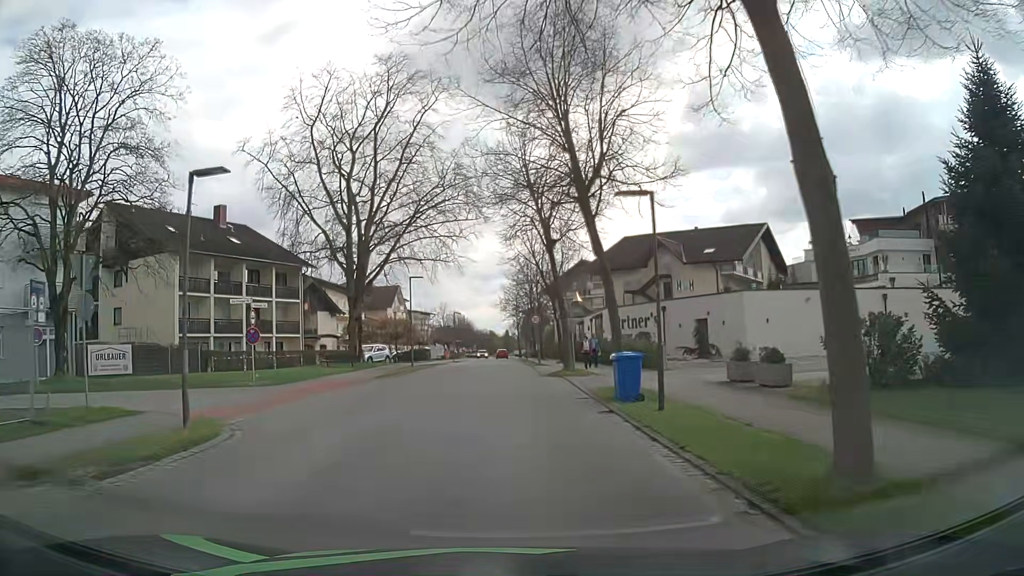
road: residential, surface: asphalt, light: Day
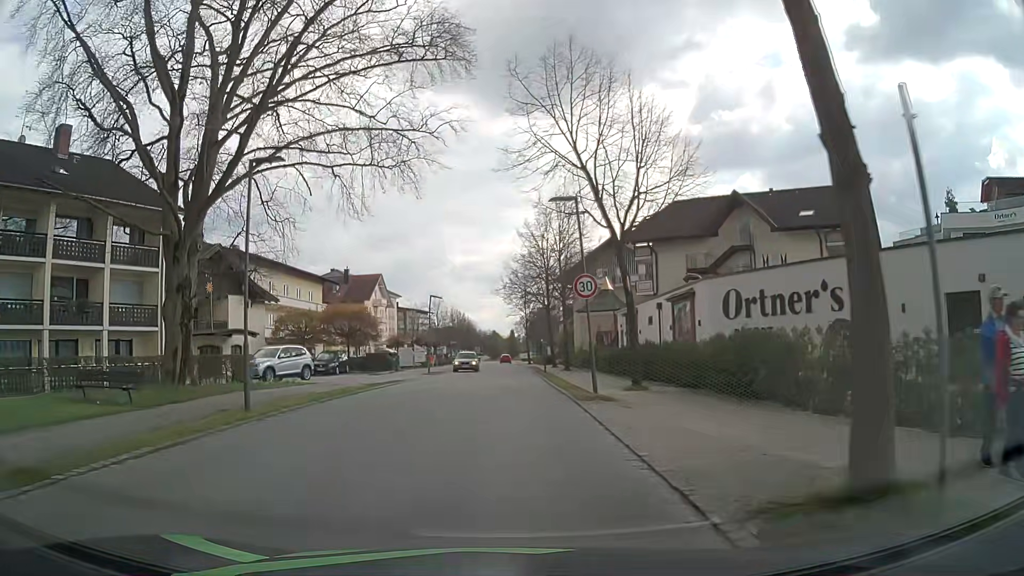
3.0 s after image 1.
(-0.1, +23.5) m; 0°
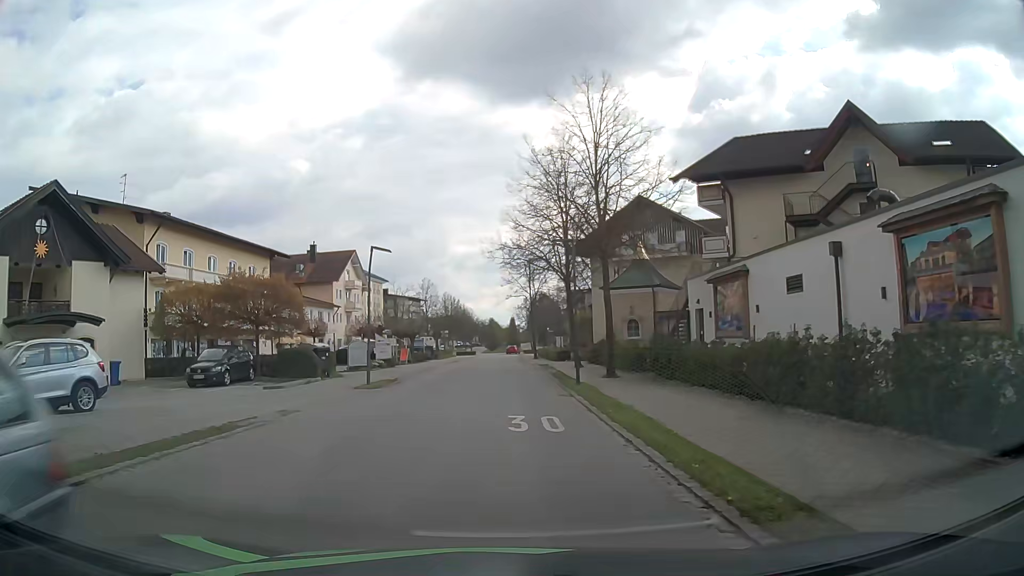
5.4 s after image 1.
(0.0, +18.0) m; 0°
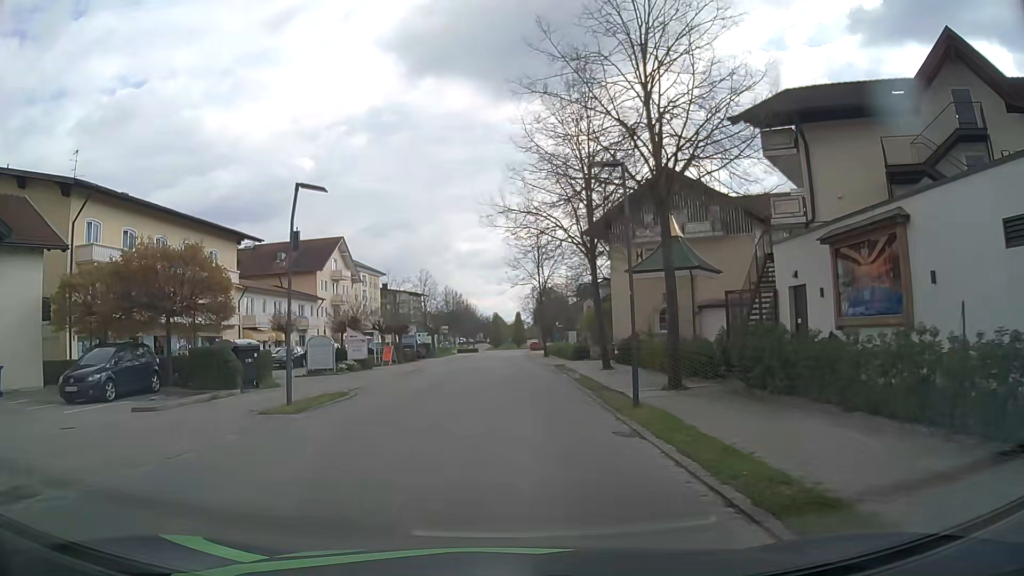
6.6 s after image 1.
(0.0, +9.0) m; -1°
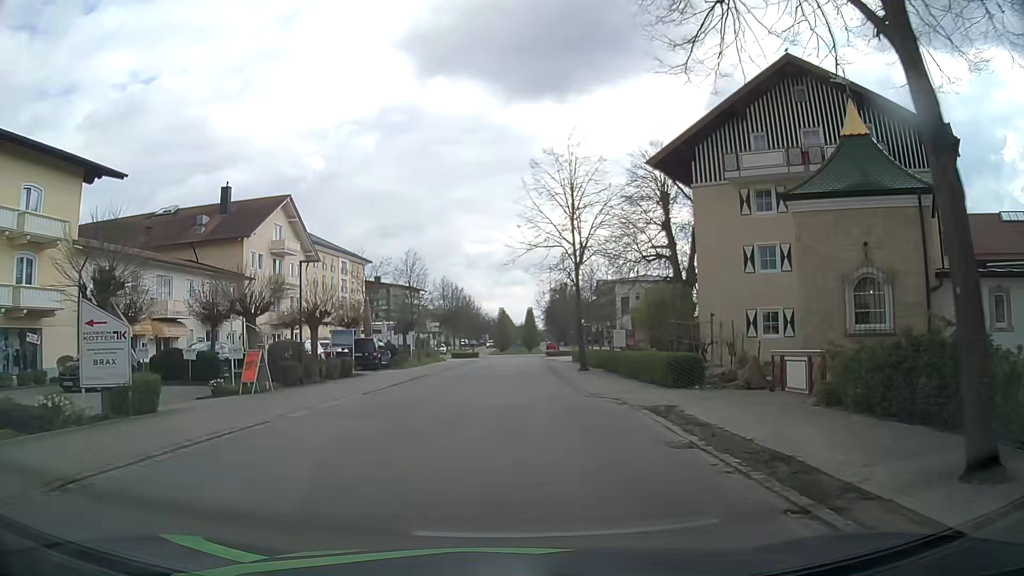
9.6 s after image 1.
(0.0, +23.2) m; -1°
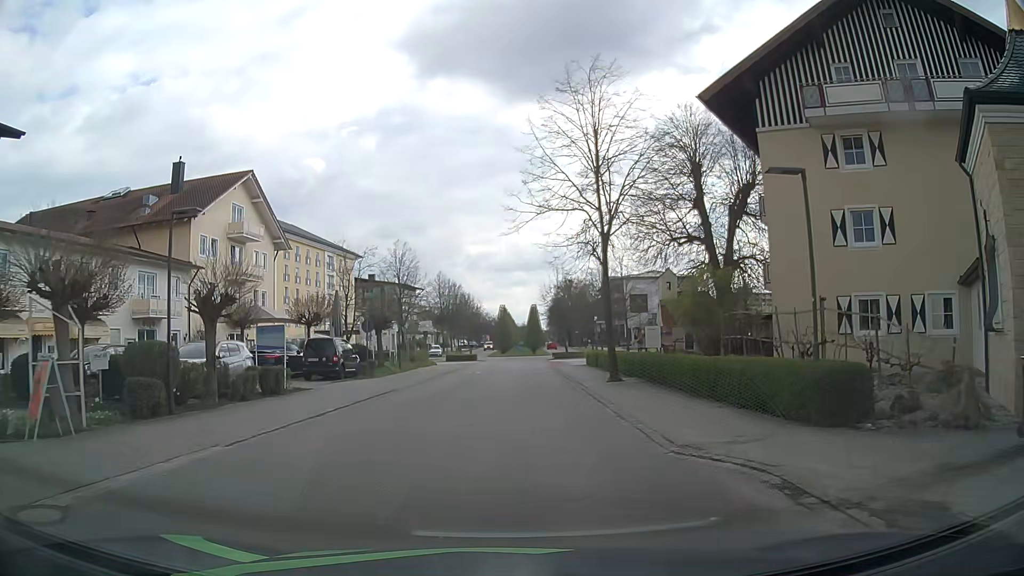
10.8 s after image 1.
(+0.1, +9.2) m; 0°
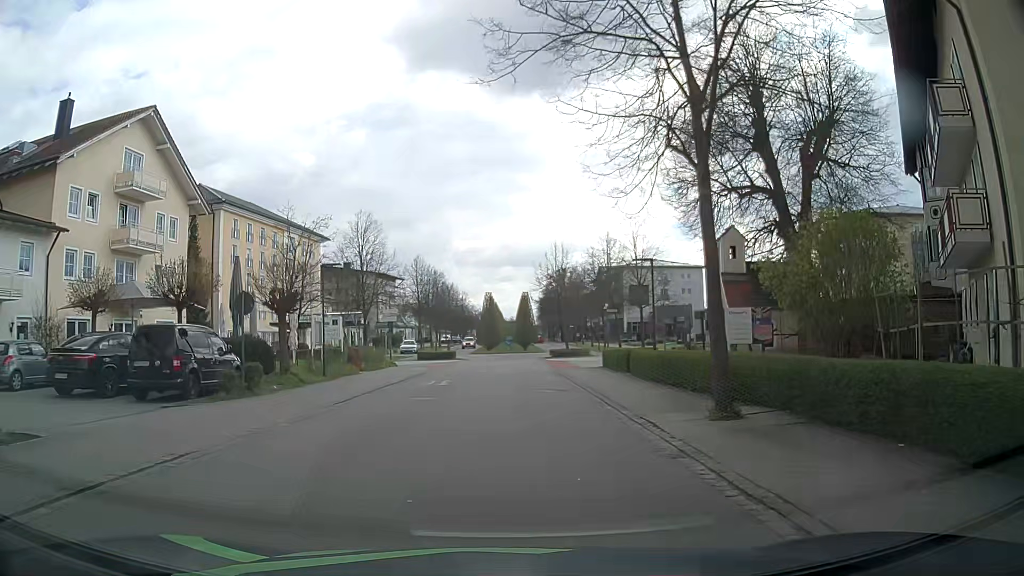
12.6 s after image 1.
(0.0, +13.7) m; +1°
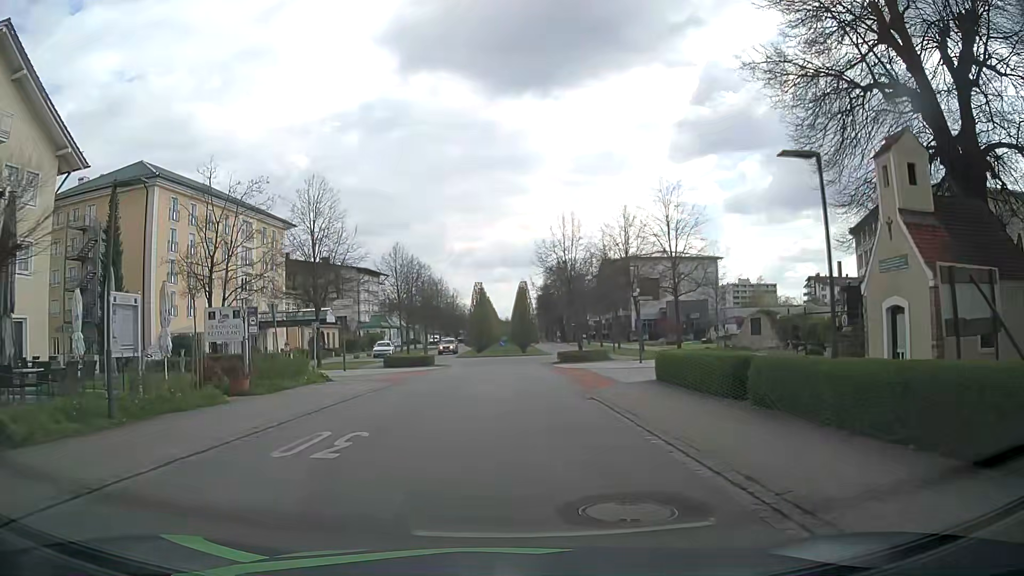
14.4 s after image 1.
(+0.1, +13.6) m; +1°
(0, +10) (0, +20) (0, +30) (0, +40) (+2, +50) (+4, +60) (+5, +70) (+5, +80) (+5, +90) (+4, +100) m
